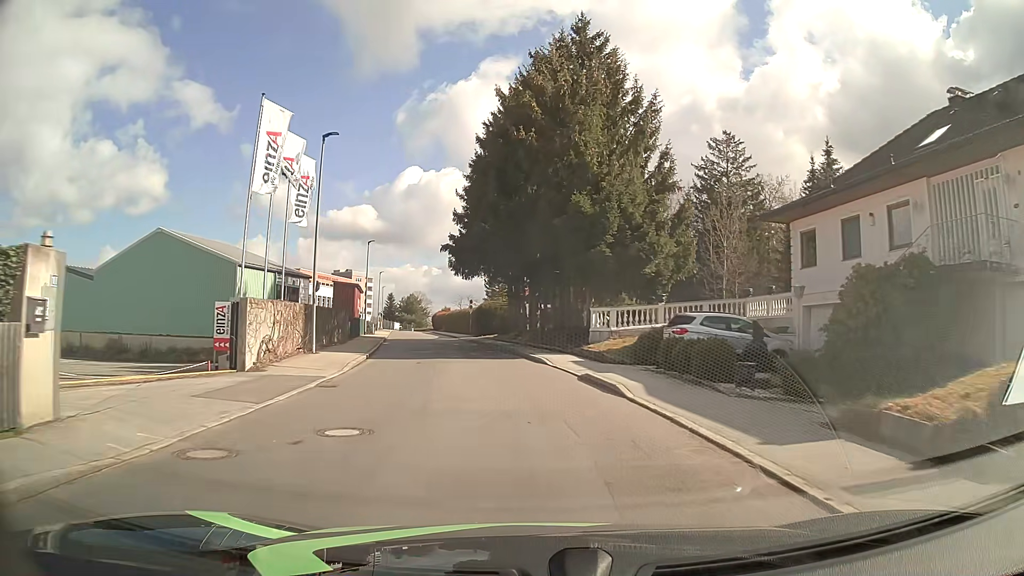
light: Day
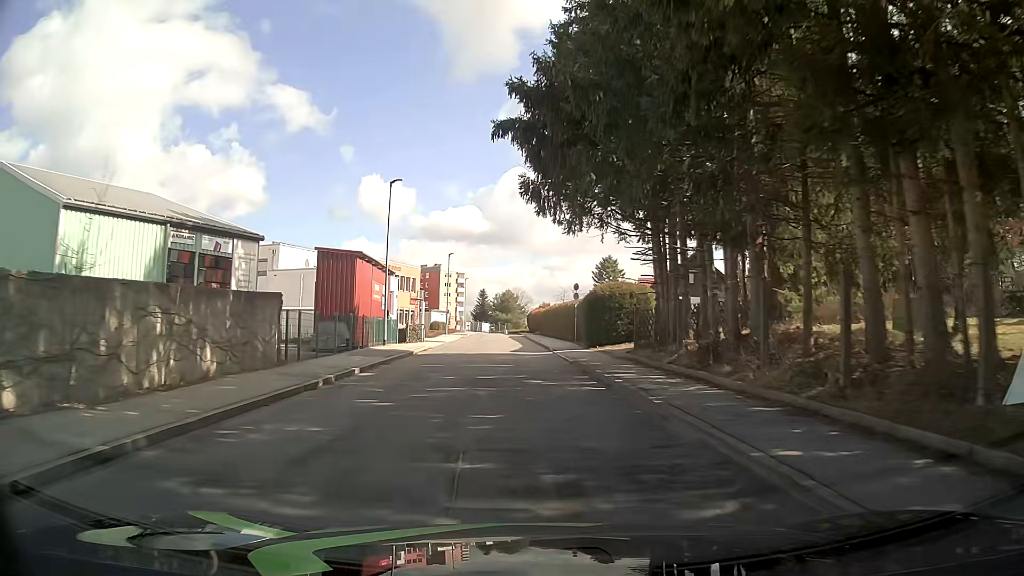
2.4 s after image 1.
(-2.1, +26.4) m; -10°
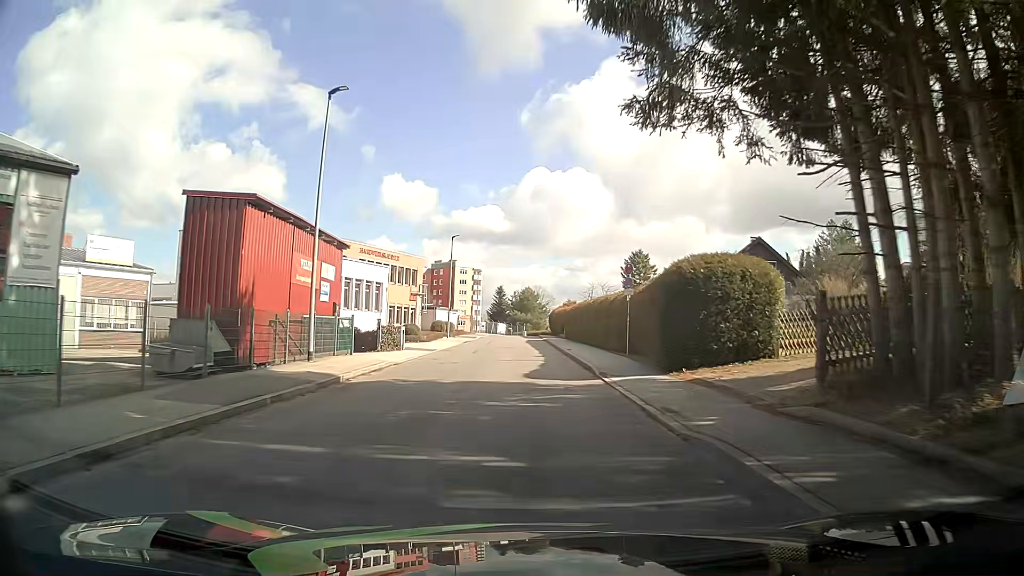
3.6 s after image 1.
(0.0, +14.0) m; 0°
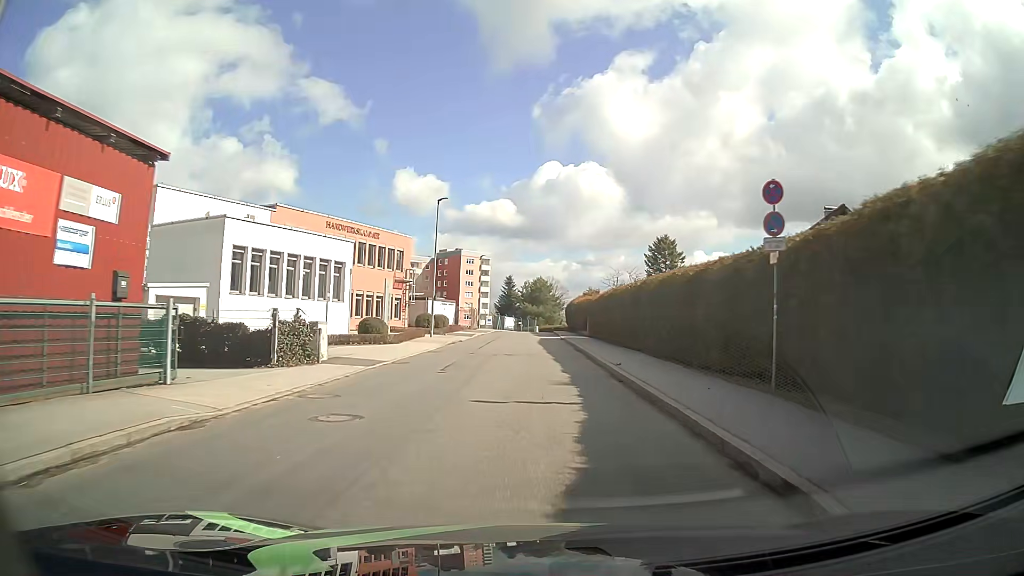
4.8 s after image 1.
(-0.2, +14.4) m; -1°
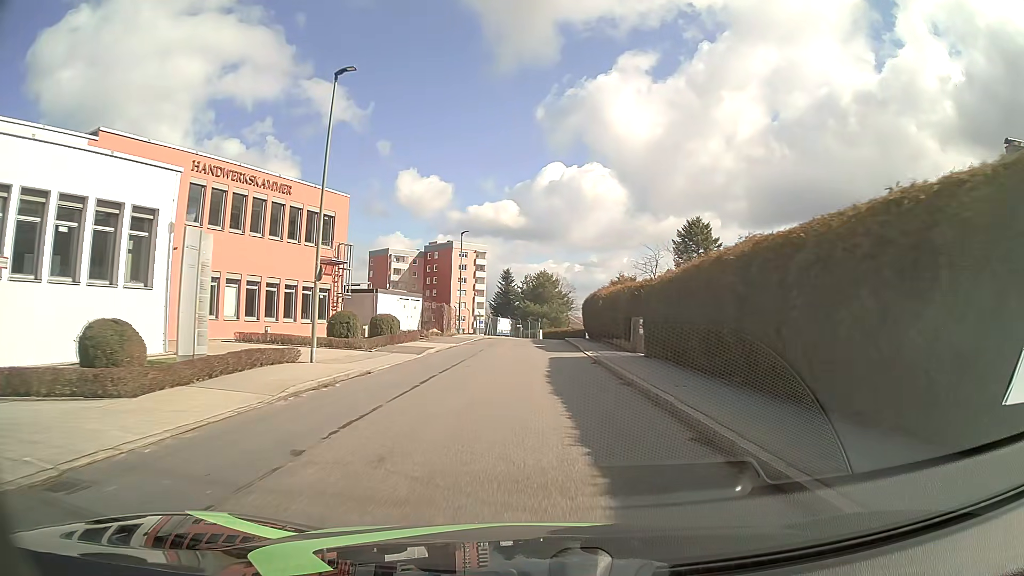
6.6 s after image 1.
(-0.1, +21.9) m; 0°
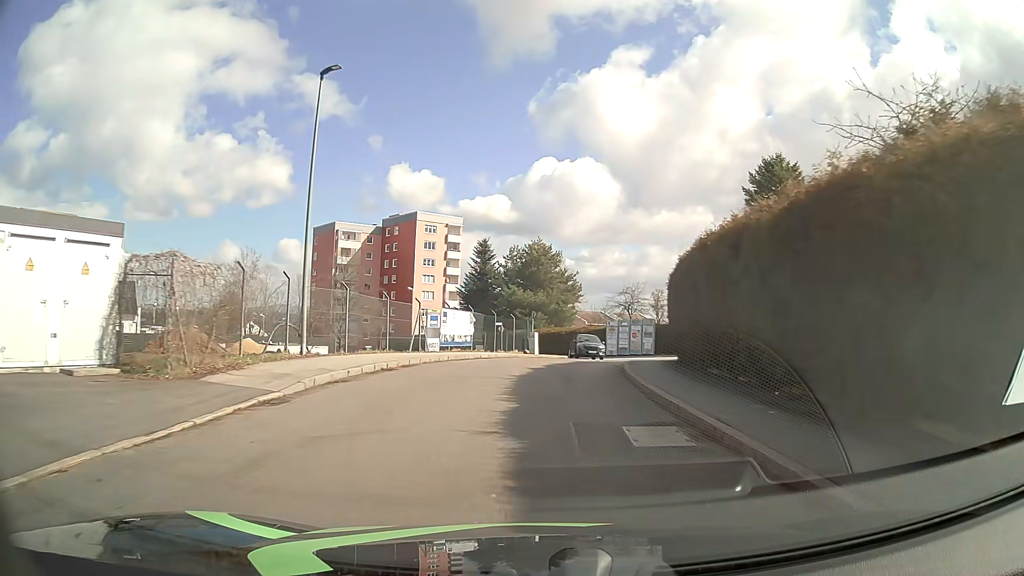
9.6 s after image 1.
(+0.1, +35.5) m; +1°
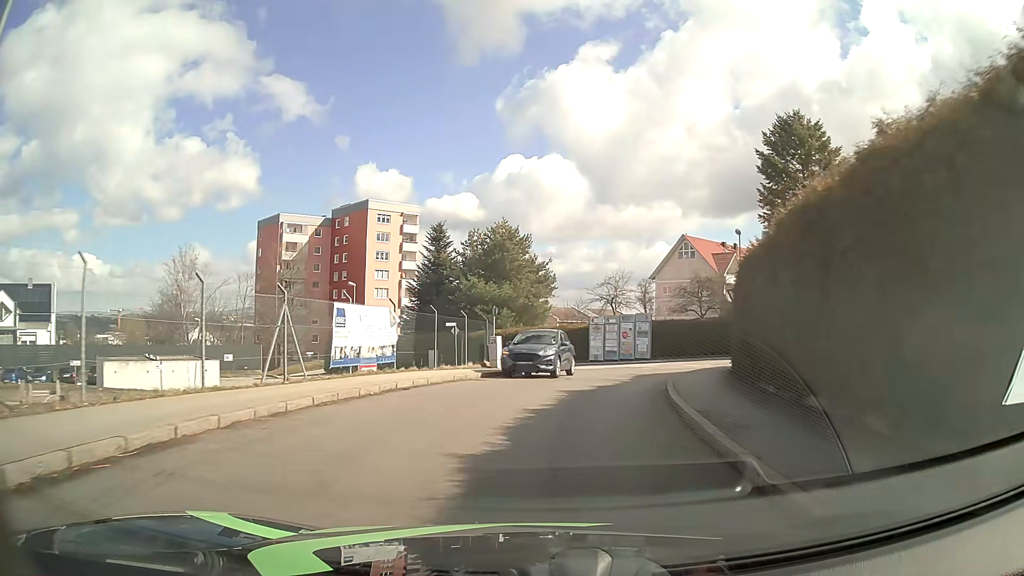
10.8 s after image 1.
(+0.3, +11.8) m; +3°
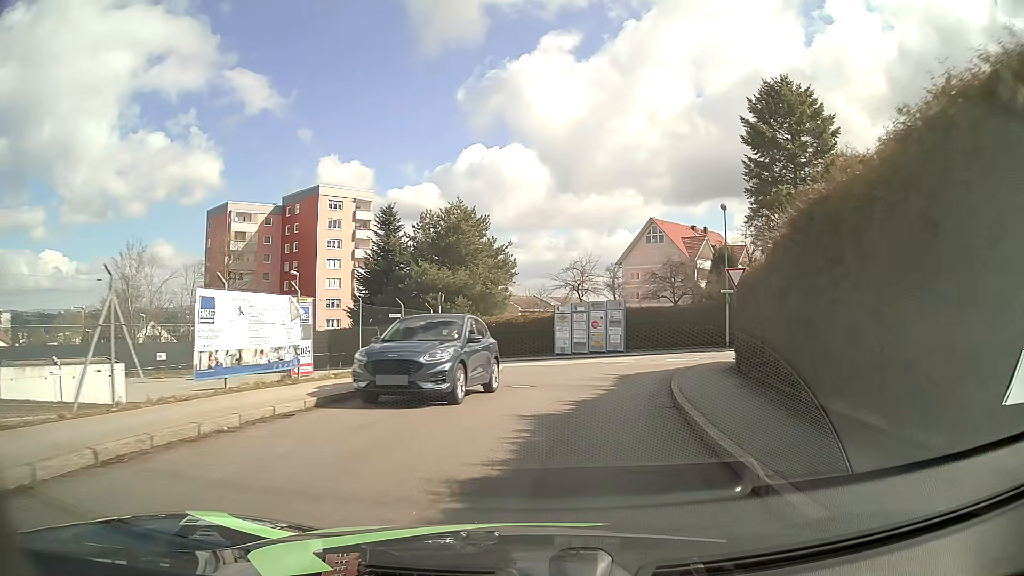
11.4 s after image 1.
(+0.1, +5.3) m; +3°
(0, +10) (+2, +20) (+5, +29) (+2, +38) (-7, +43) (-16, +48) (-24, +53) (-33, +58) (-41, +64) (-49, +70) m
